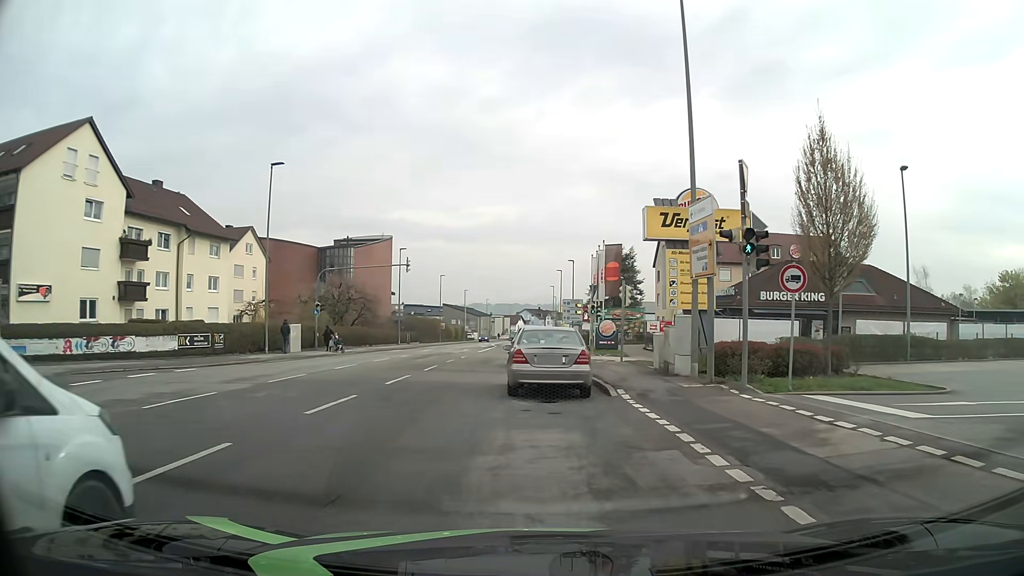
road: tertiary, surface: asphalt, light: Day
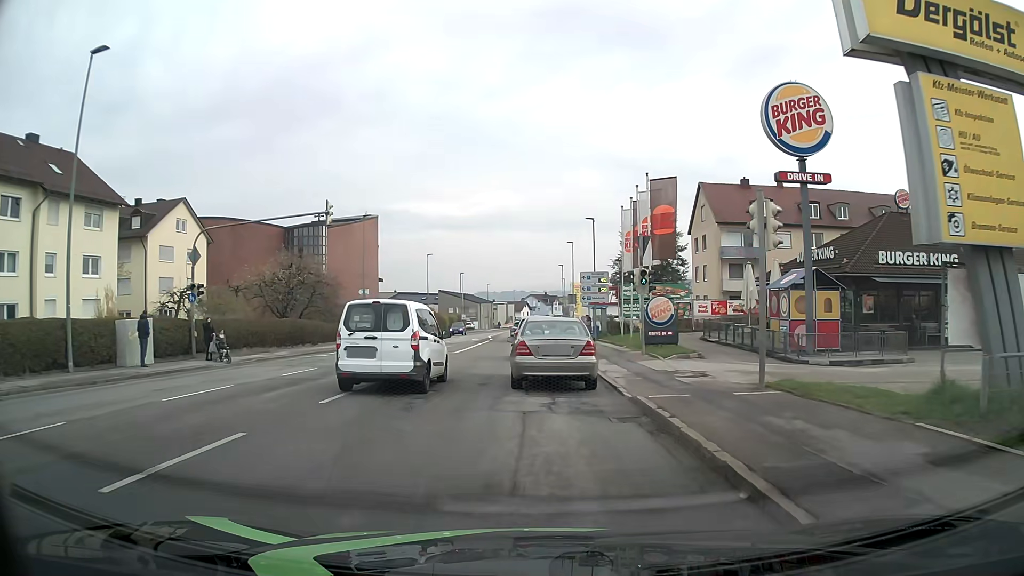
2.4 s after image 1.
(-0.3, +17.5) m; -2°
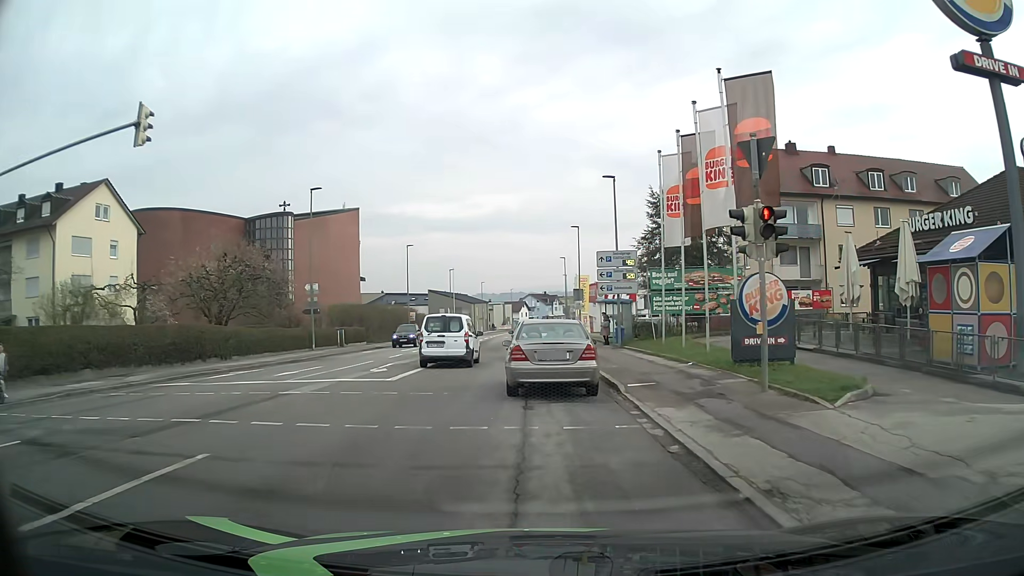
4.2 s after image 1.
(+0.1, +13.1) m; -1°
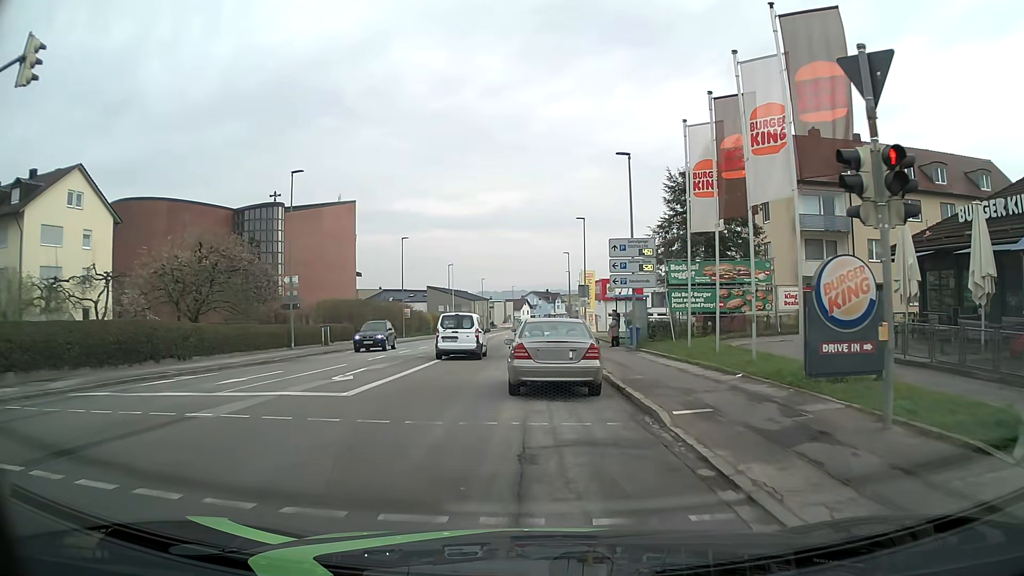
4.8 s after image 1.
(+0.1, +4.1) m; +2°
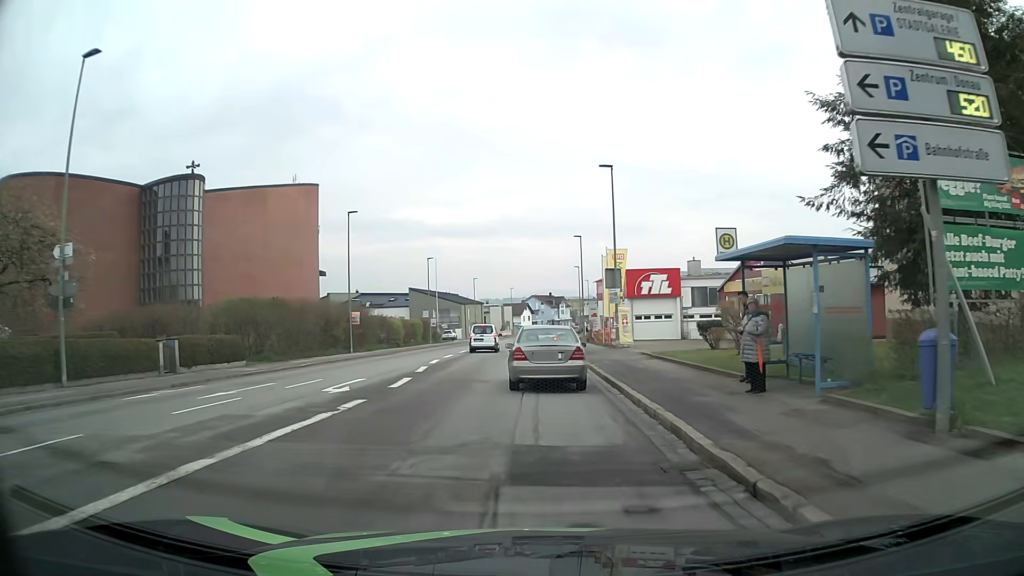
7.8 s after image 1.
(-0.2, +21.4) m; -1°
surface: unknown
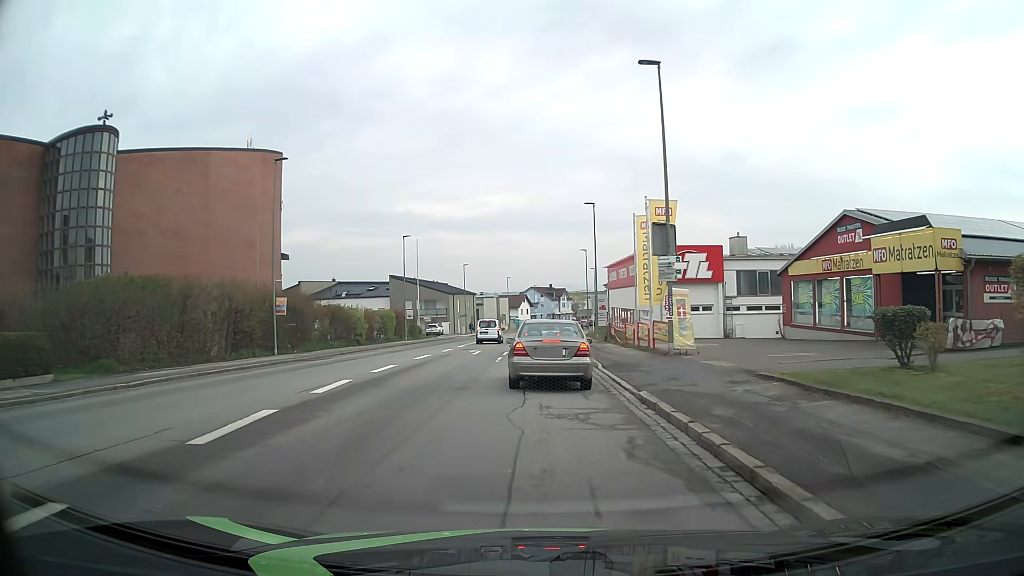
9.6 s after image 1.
(+0.1, +15.0) m; 0°
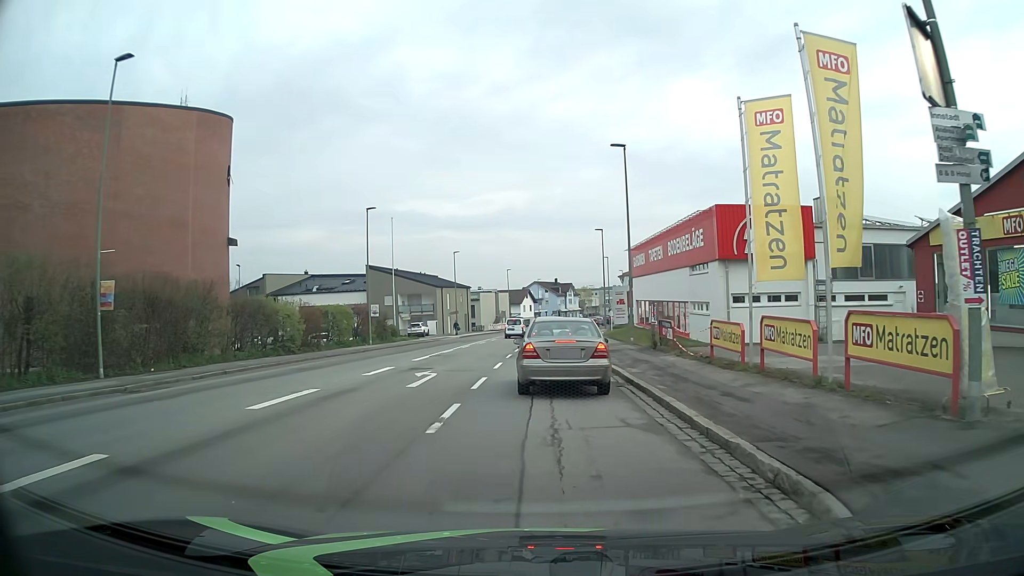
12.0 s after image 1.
(0.0, +15.8) m; 0°
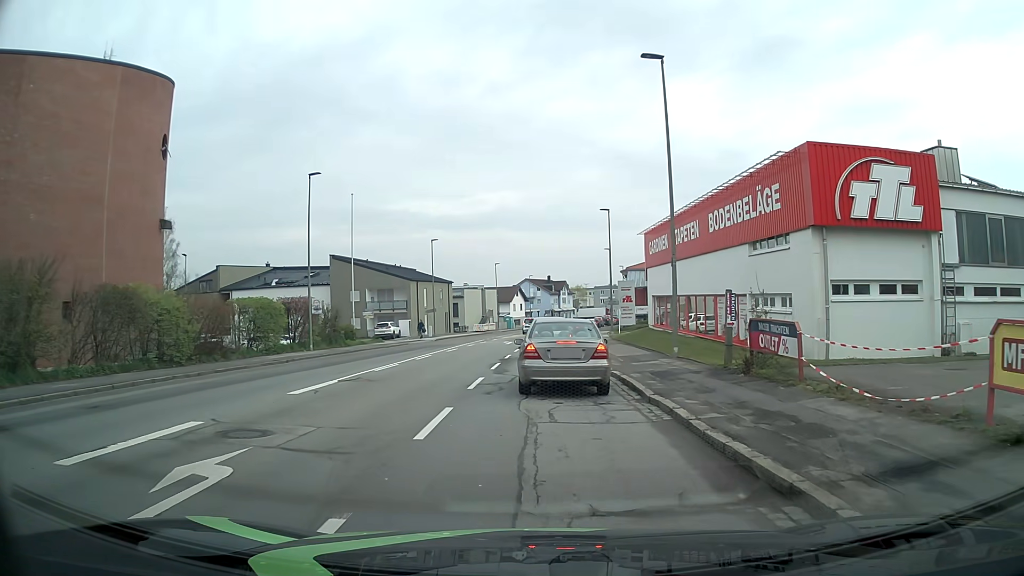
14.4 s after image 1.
(-0.1, +12.1) m; +1°
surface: asphalt
(0, +10) (0, +20) (0, +30) (0, +40) (0, +50) (0, +60) (+1, +70) (+2, +80) (+4, +90) (+5, +100) m
